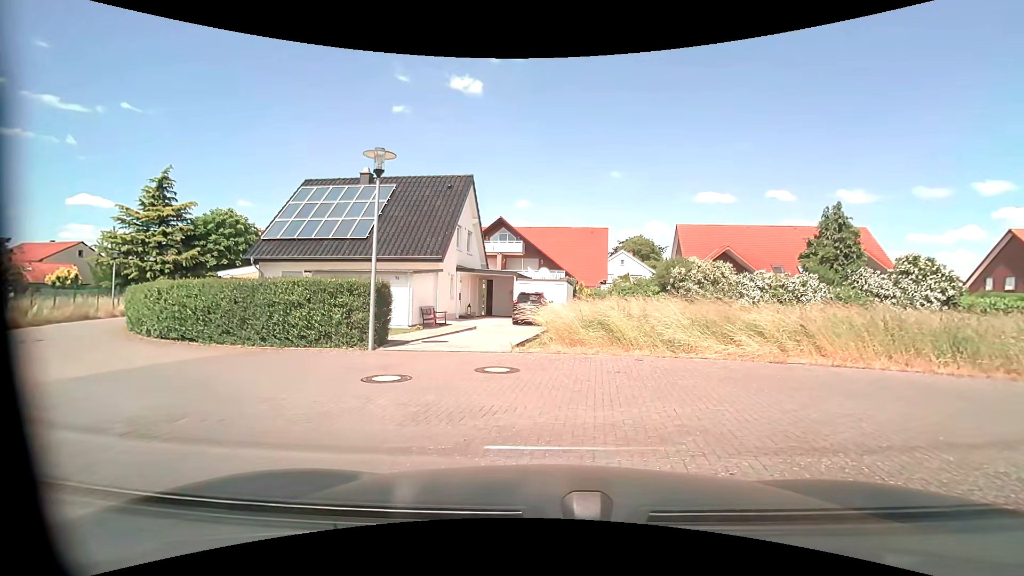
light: Day
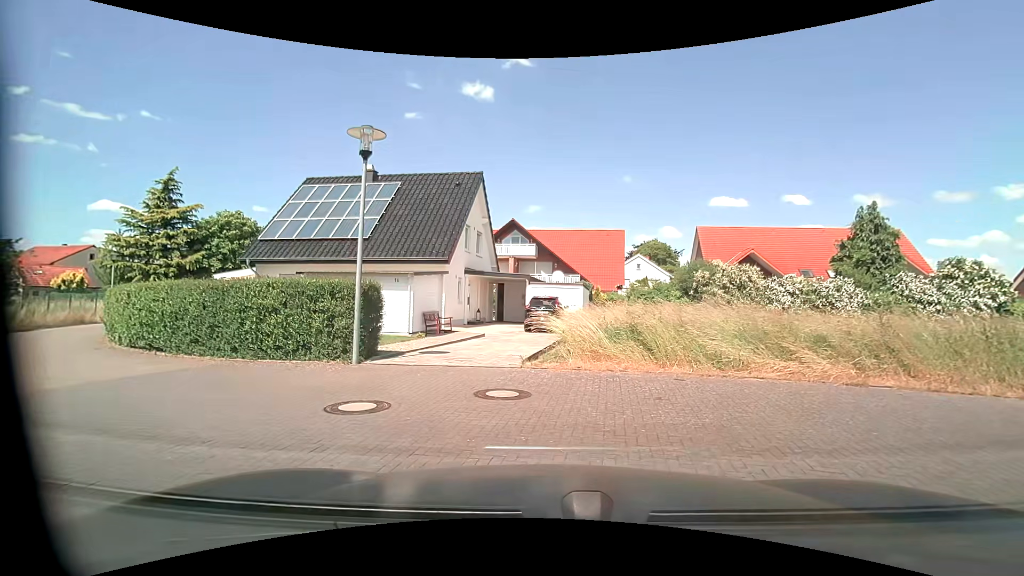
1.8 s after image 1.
(0.0, +1.9) m; 0°
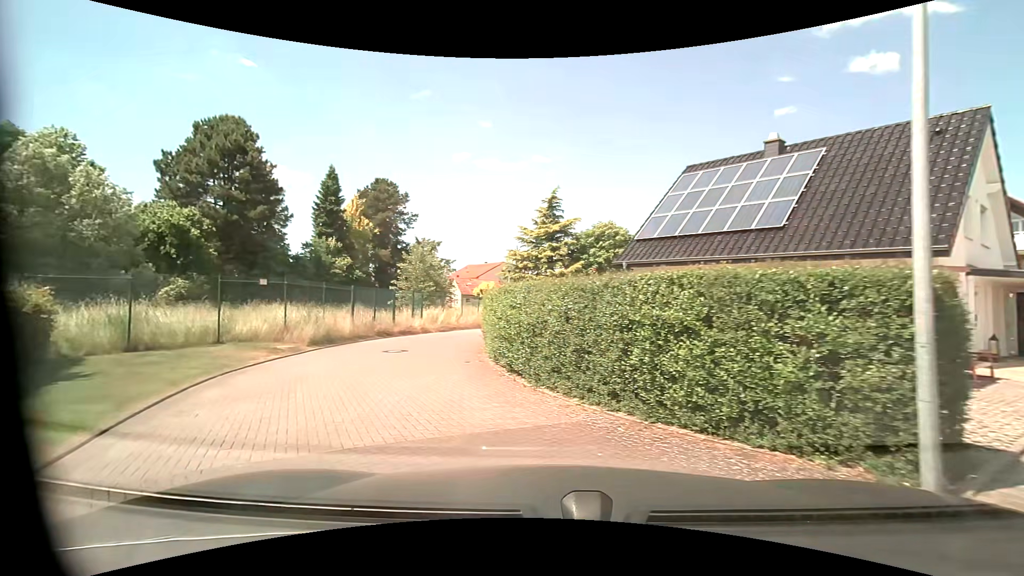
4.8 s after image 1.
(-2.1, +5.9) m; -41°
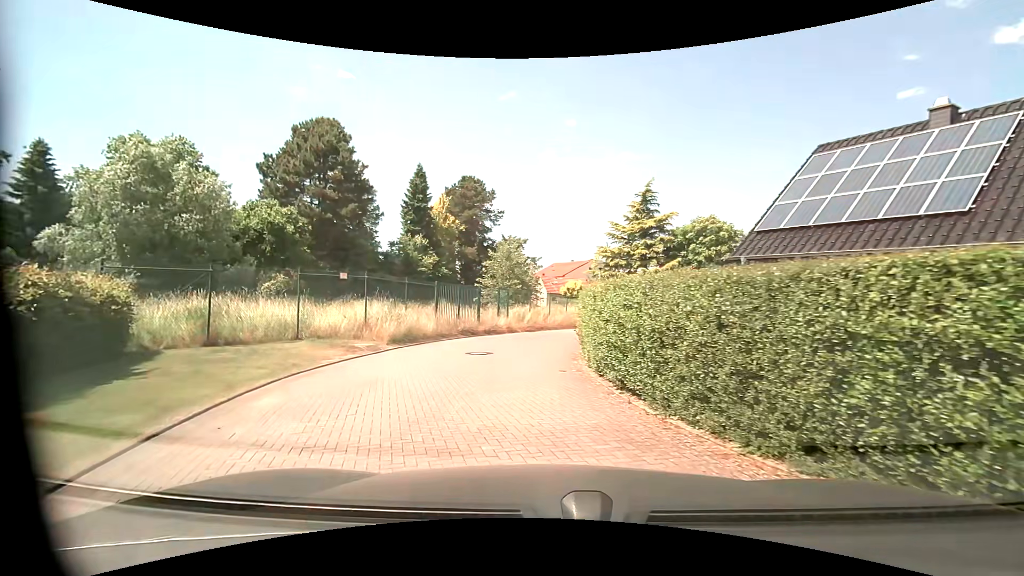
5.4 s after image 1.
(-0.2, +1.9) m; -11°
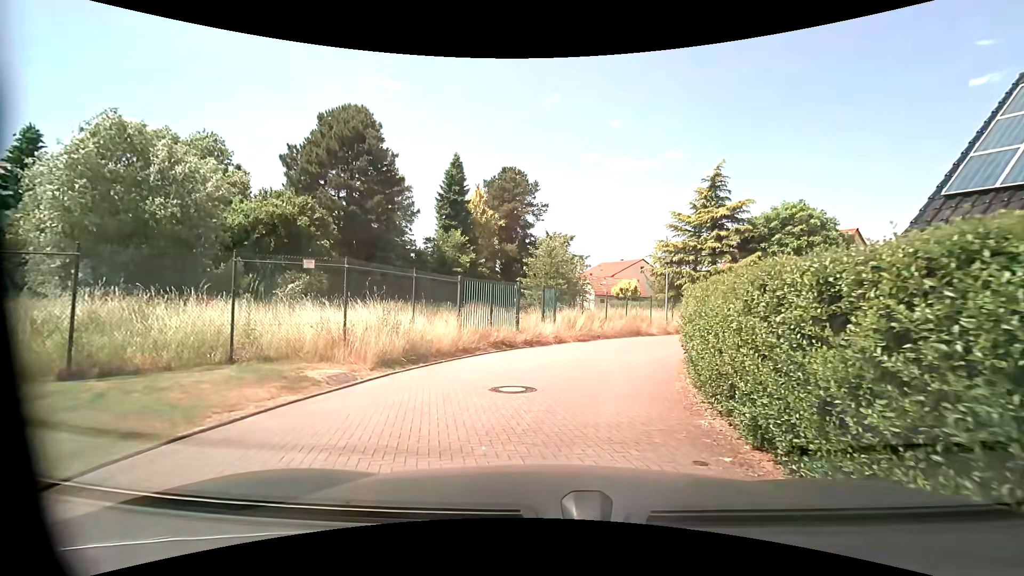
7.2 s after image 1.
(-0.3, +5.7) m; -4°
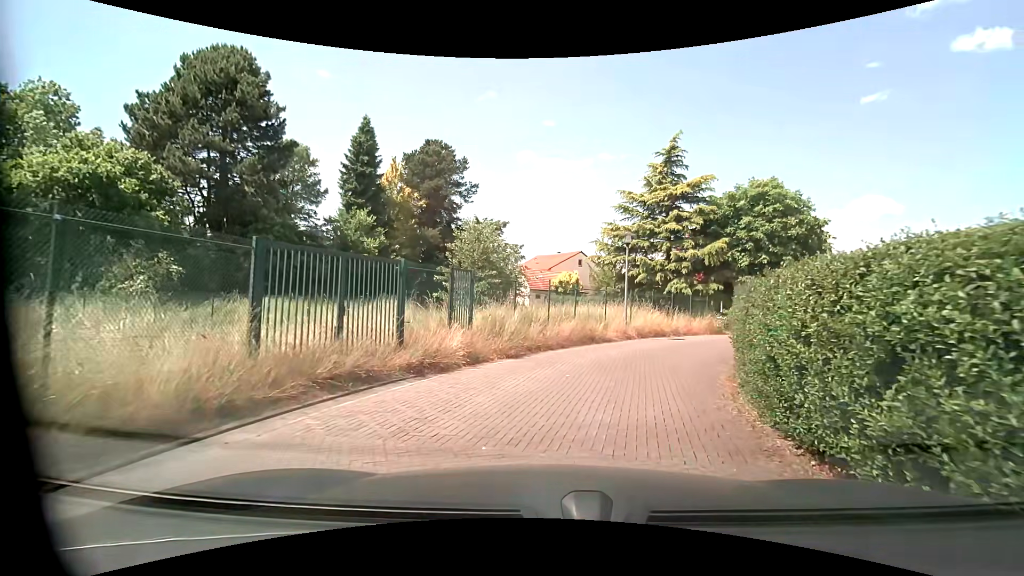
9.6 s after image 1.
(+0.4, +8.1) m; +5°
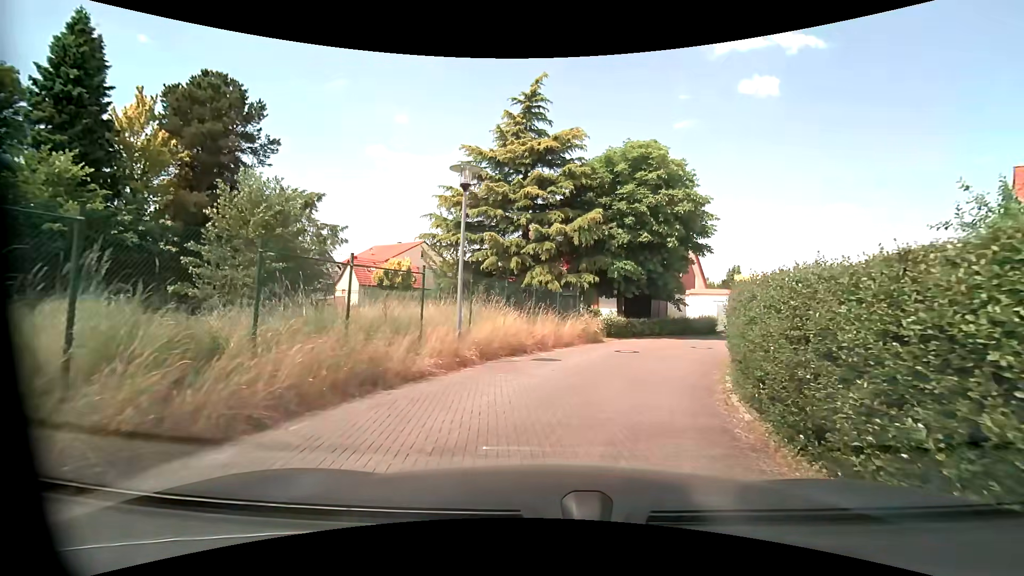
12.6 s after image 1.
(+2.0, +10.4) m; +20°
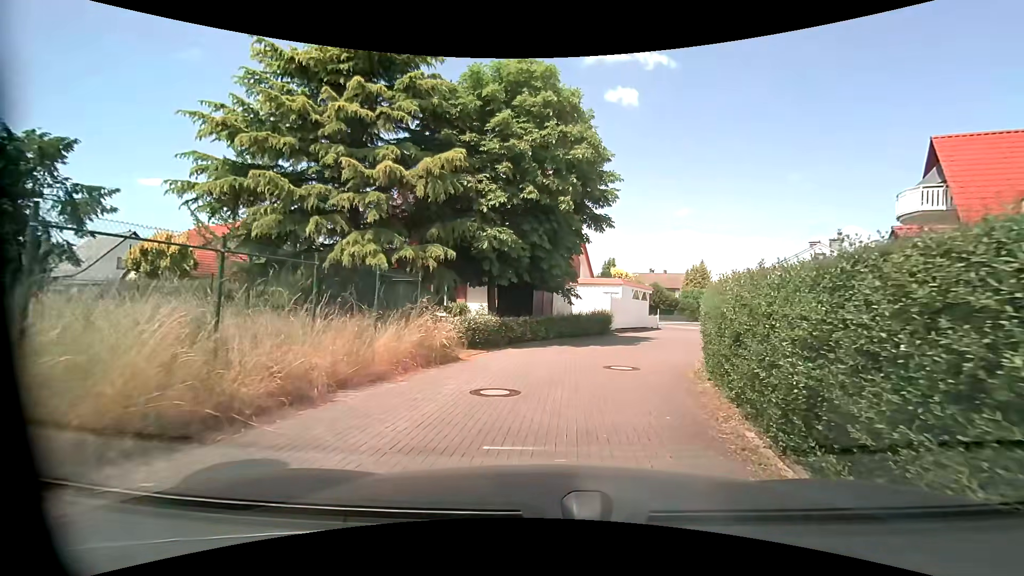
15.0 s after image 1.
(+1.1, +8.7) m; +14°
